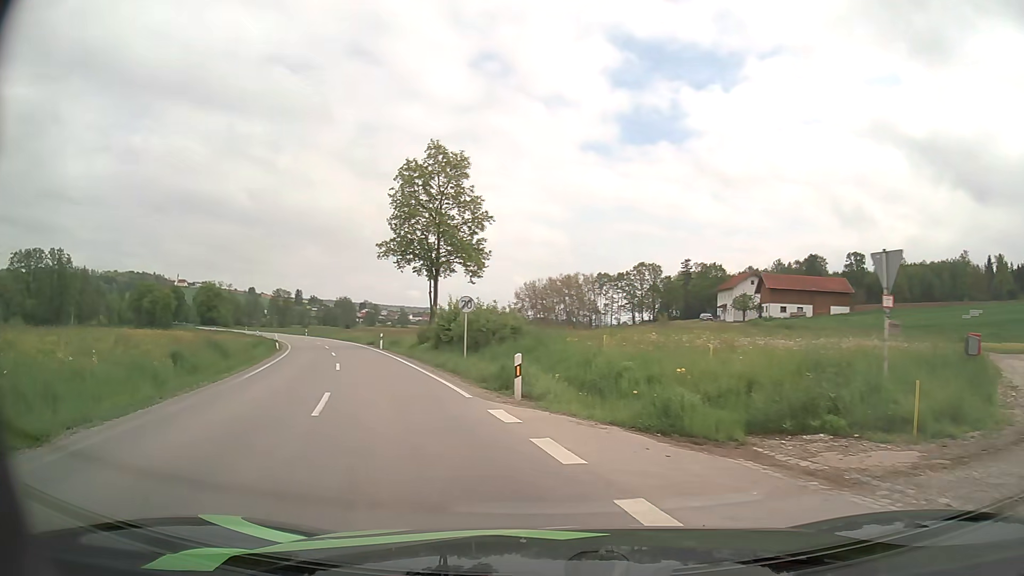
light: Day
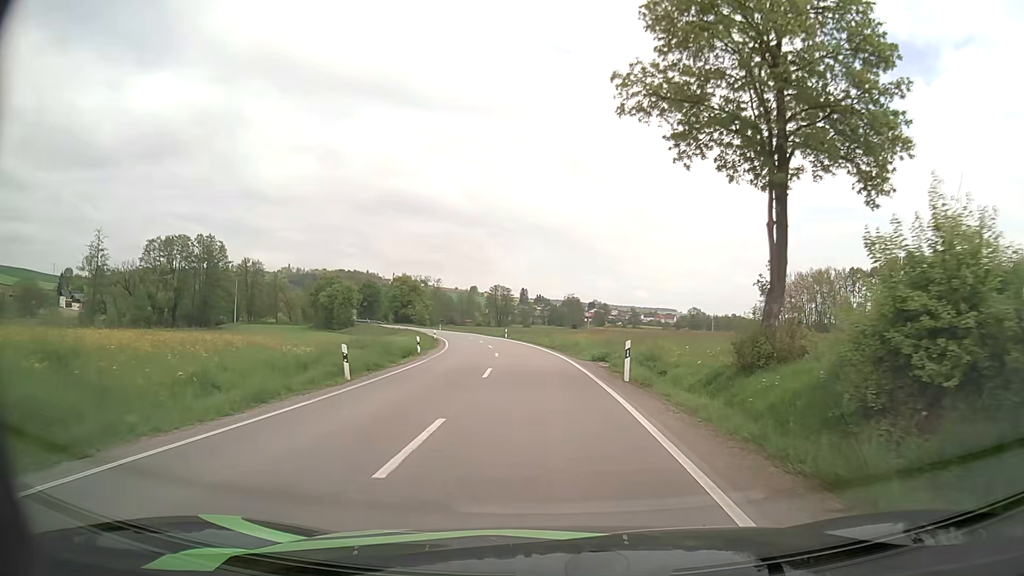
(-6.9, +29.2) m; -19°
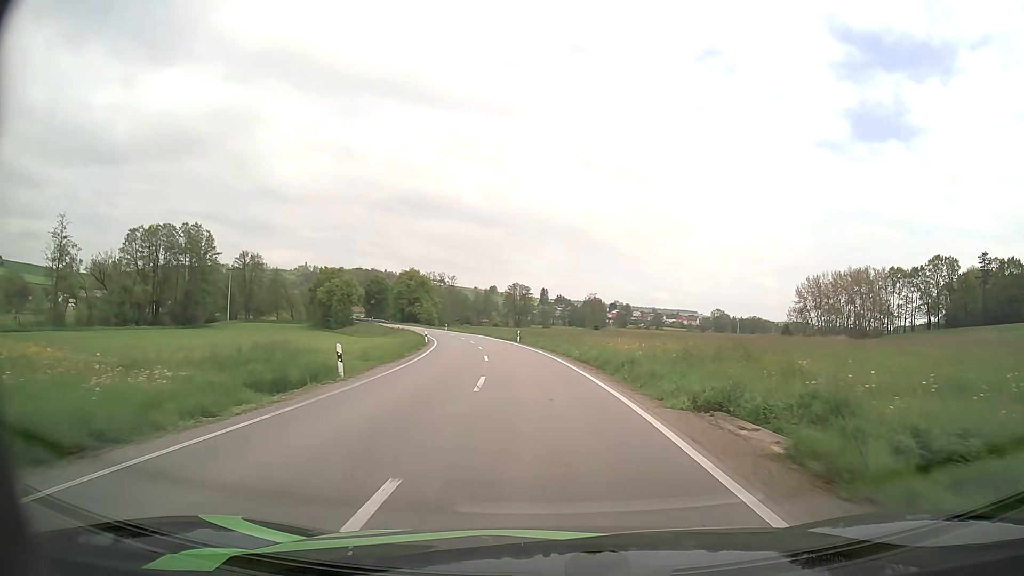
(-0.3, +16.1) m; -2°
